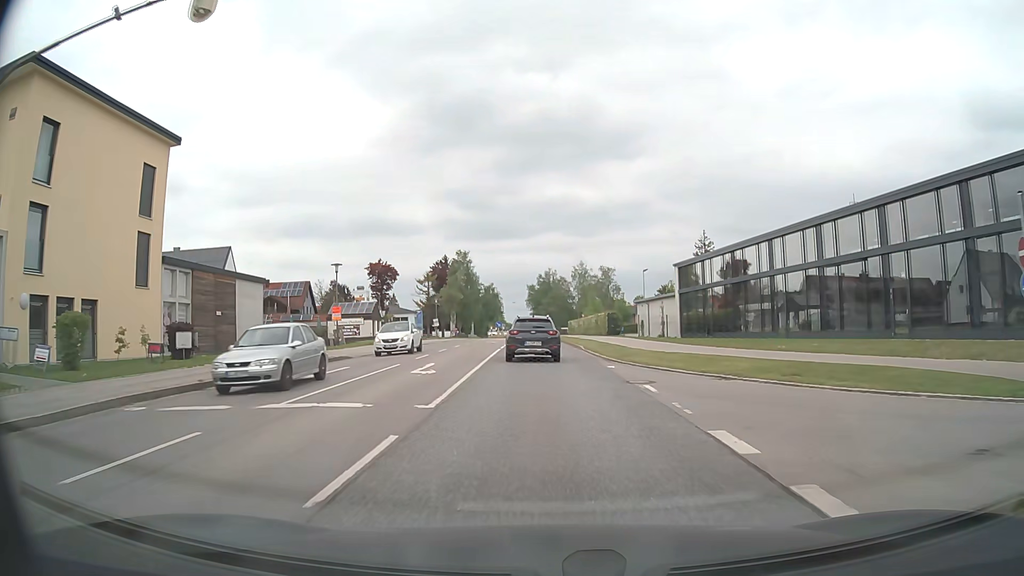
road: secondary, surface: asphalt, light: Day
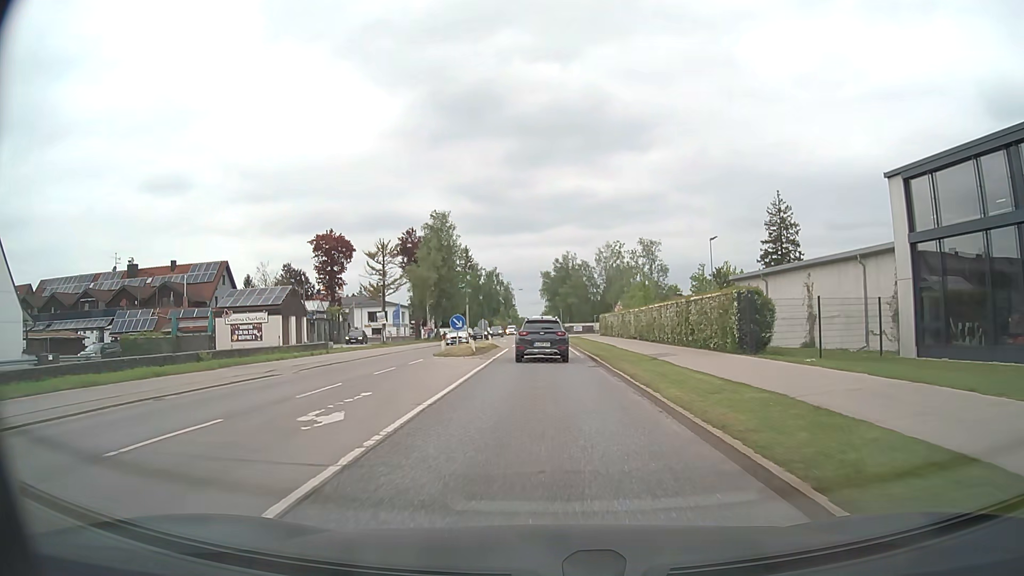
(-0.4, +36.5) m; -1°
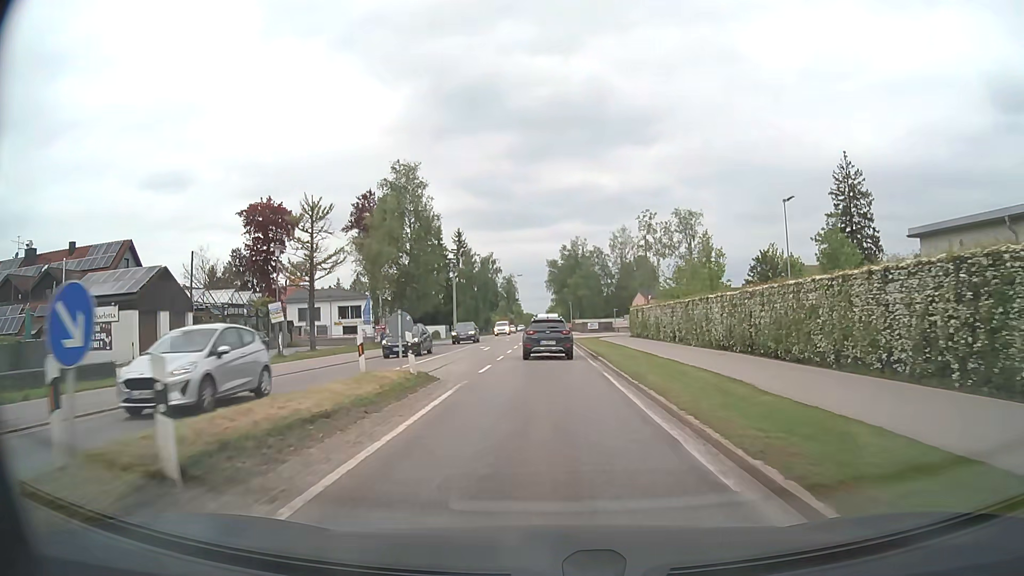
(-0.1, +22.2) m; -1°
(0, +10) (0, +20) (0, +30) (0, +40) (0, +50) (0, +60) (0, +70) (0, +80) (0, +90) (0, +100) m
